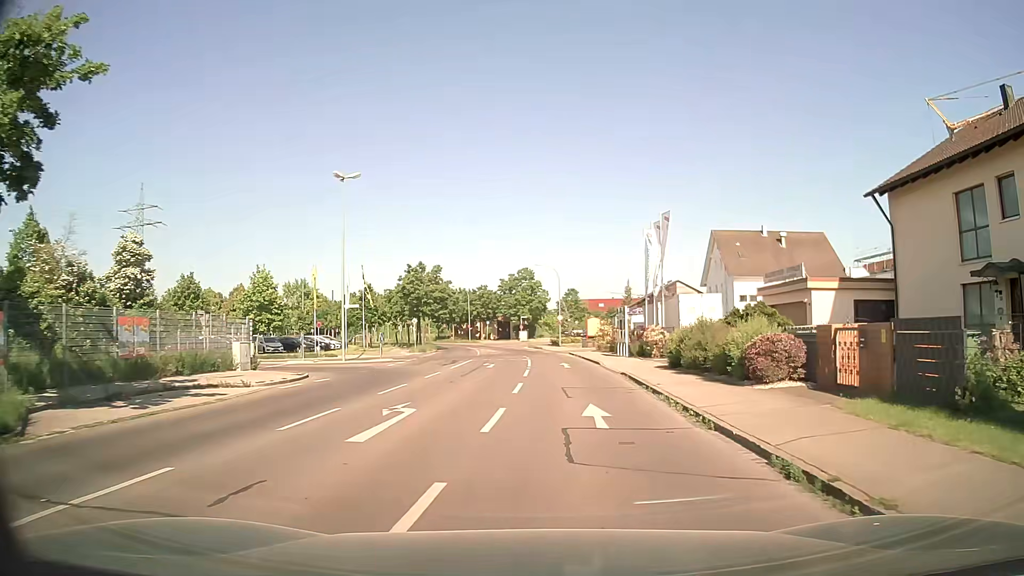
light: Day
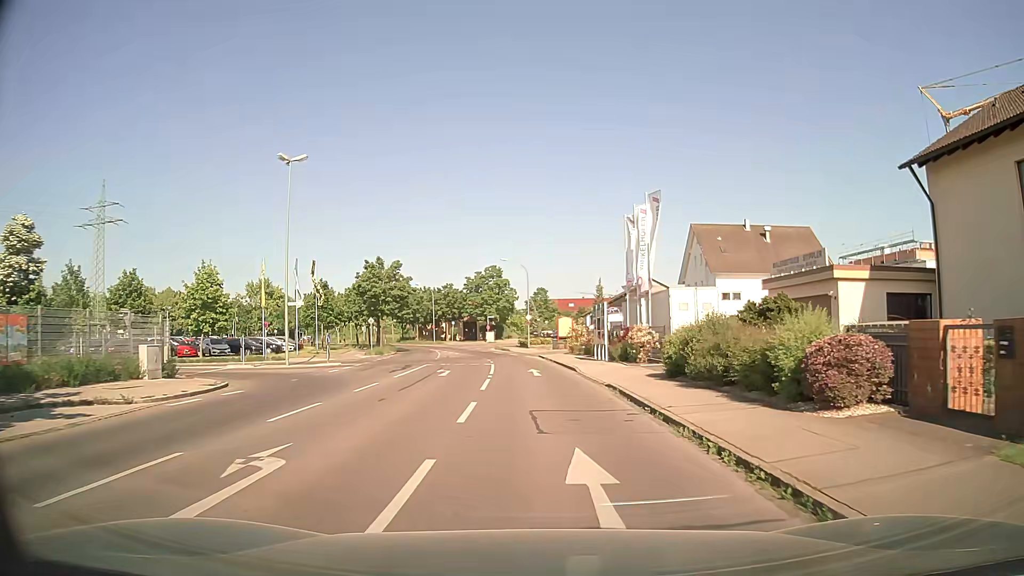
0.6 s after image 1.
(+0.1, +5.1) m; +3°
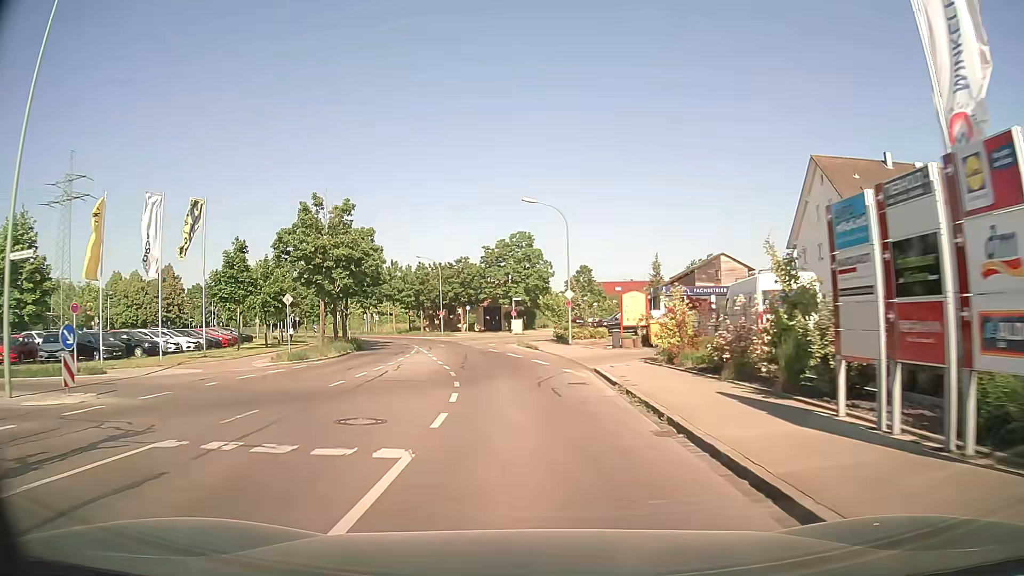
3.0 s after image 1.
(-0.3, +25.9) m; -3°
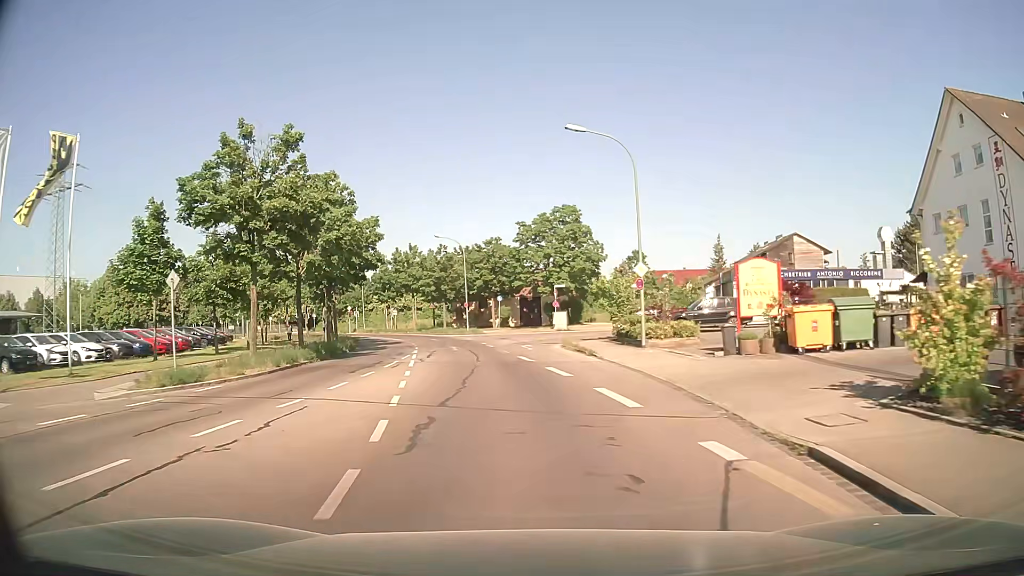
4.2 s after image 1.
(-0.4, +13.9) m; -4°
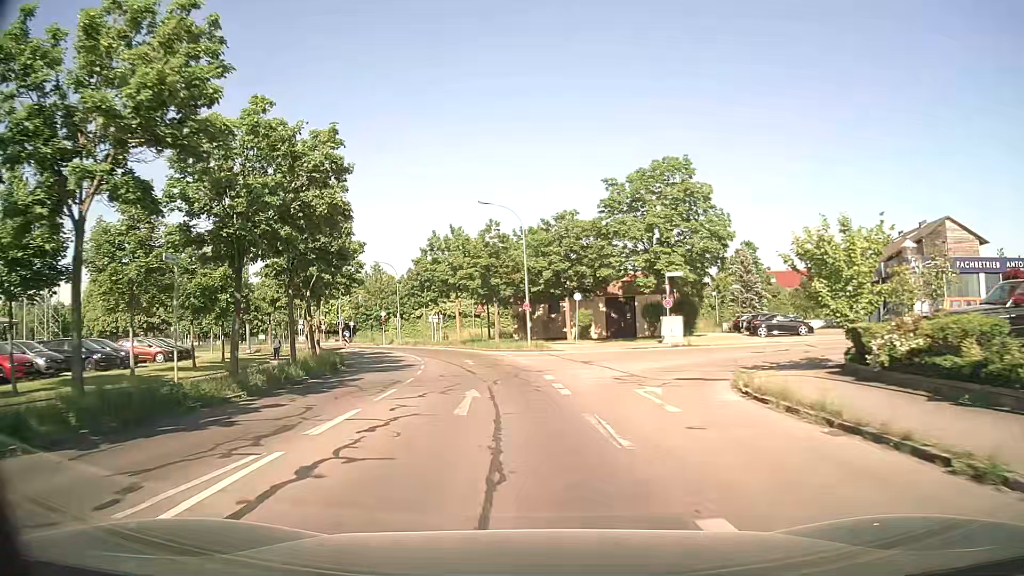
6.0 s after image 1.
(-1.2, +20.6) m; -6°
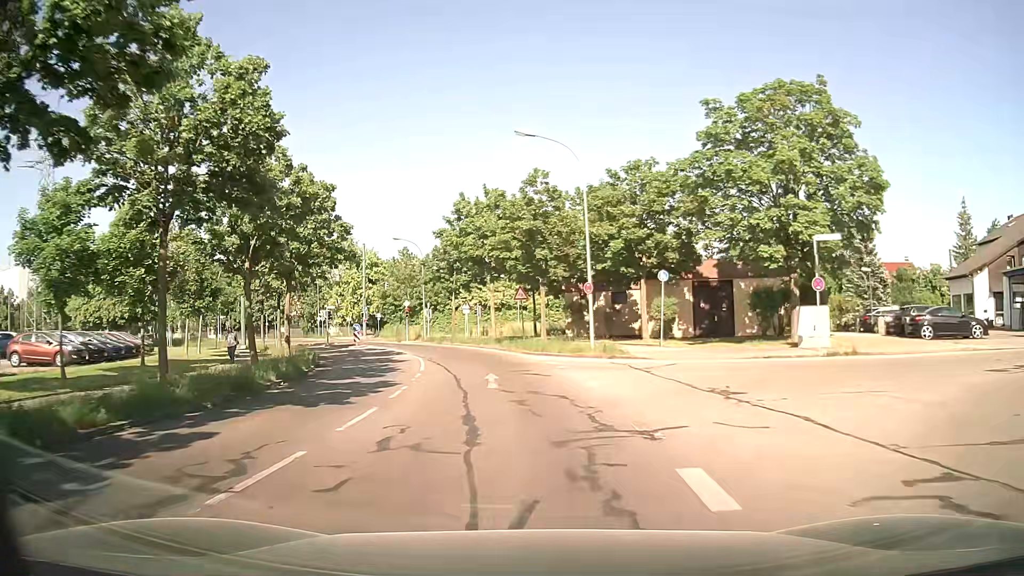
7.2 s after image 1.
(-0.5, +13.2) m; -5°
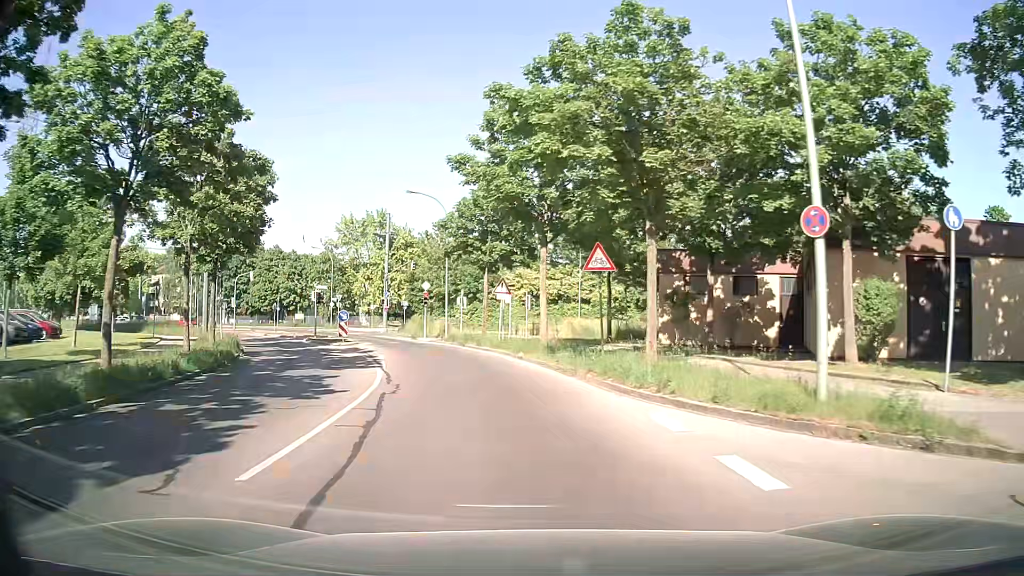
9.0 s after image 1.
(-0.6, +16.9) m; -4°
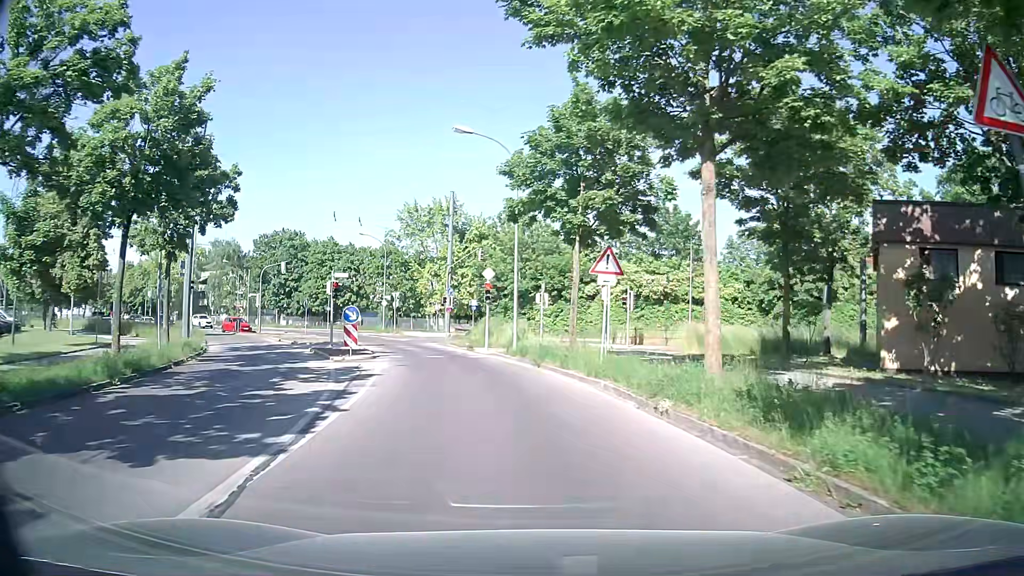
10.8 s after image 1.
(-0.9, +12.9) m; -9°
